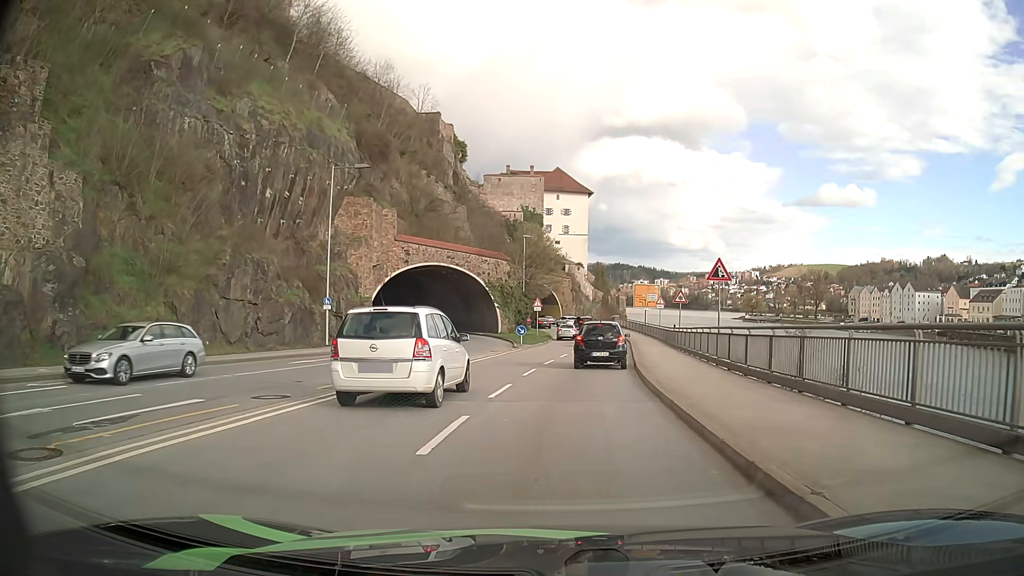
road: primary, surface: asphalt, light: Day
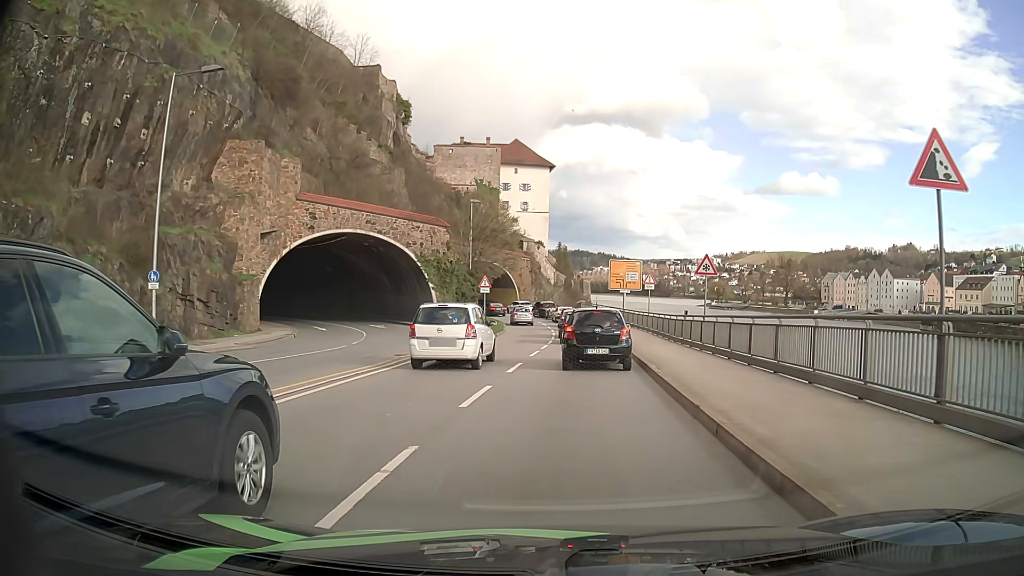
(+0.6, +14.4) m; +4°
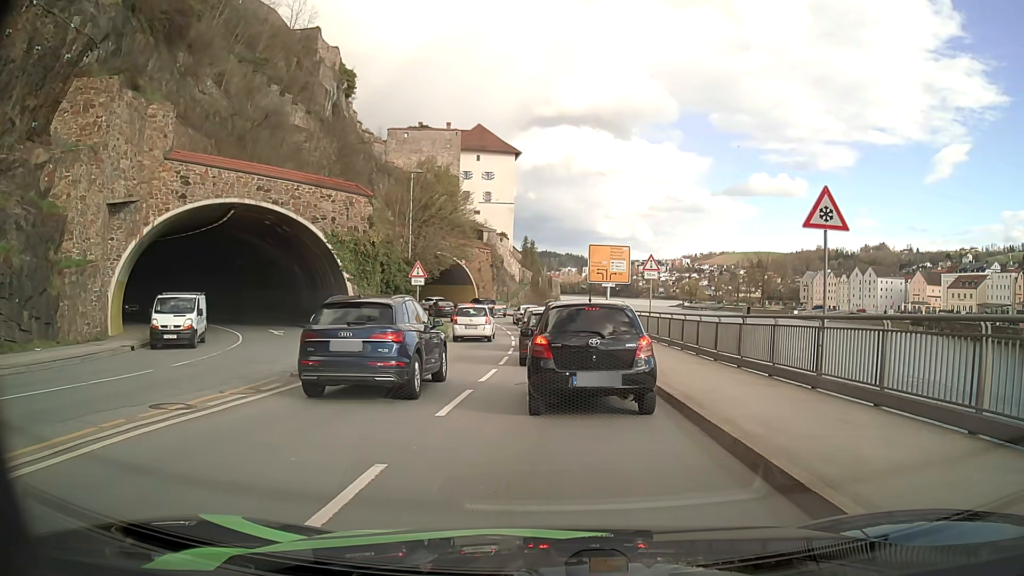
(+0.4, +12.6) m; +3°
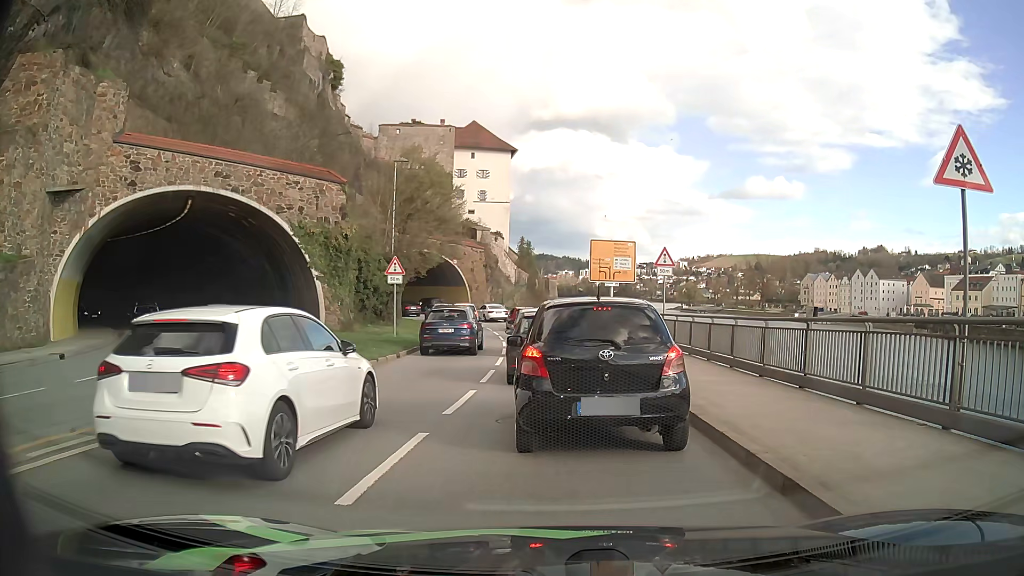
(0.0, +4.0) m; -1°
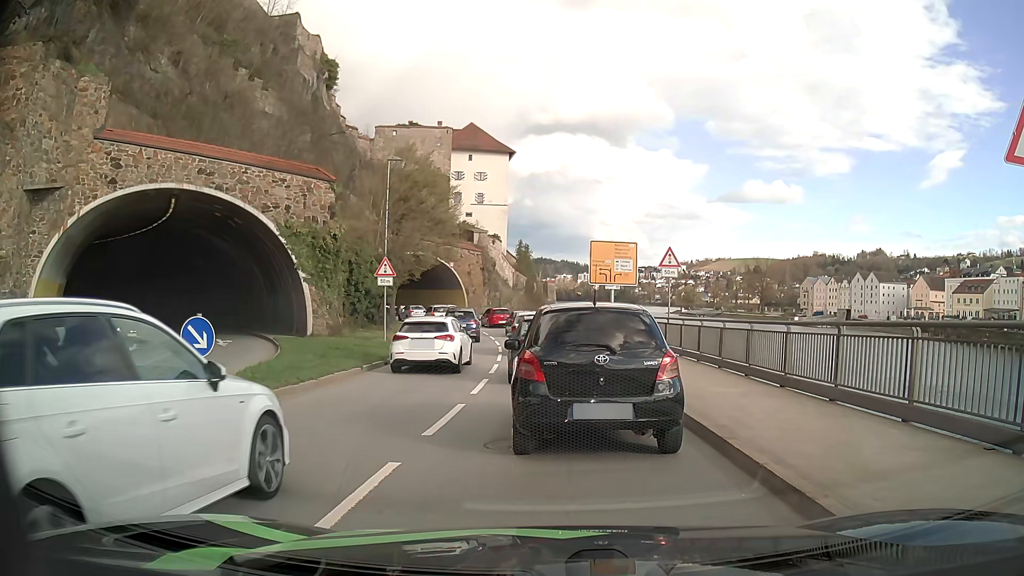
(0.0, +1.5) m; 0°
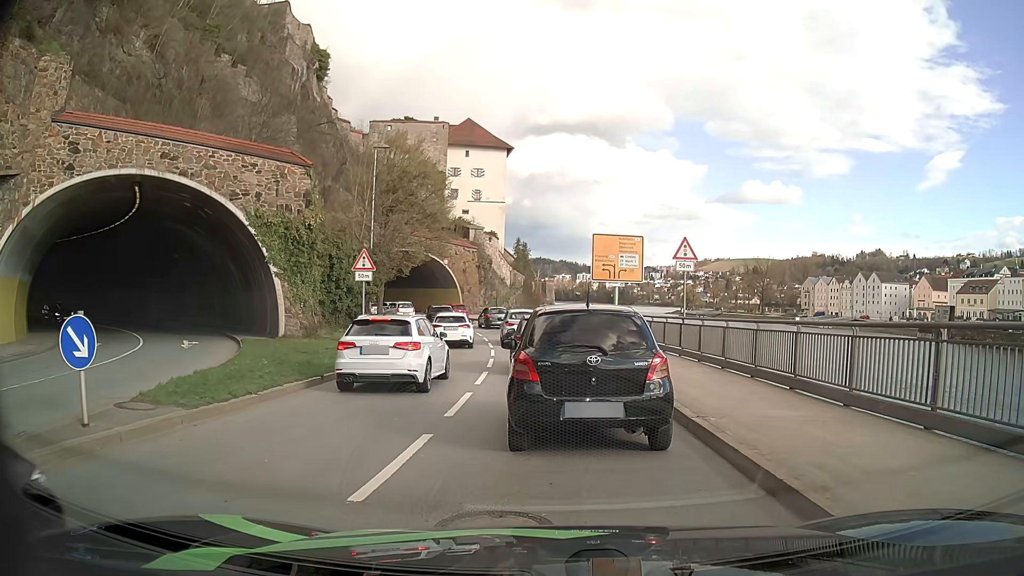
(+0.1, +3.1) m; +1°
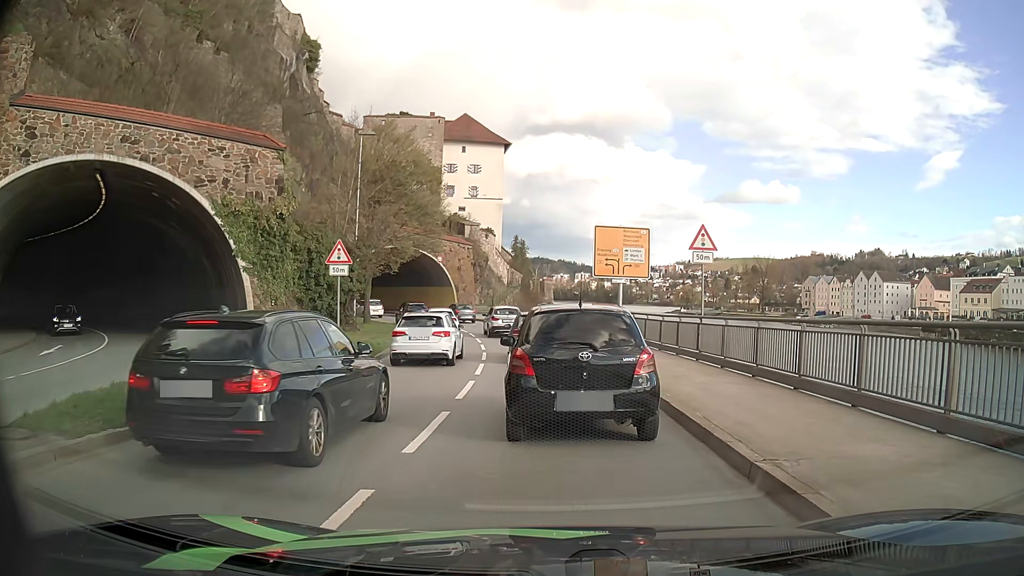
(0.0, +2.7) m; +1°
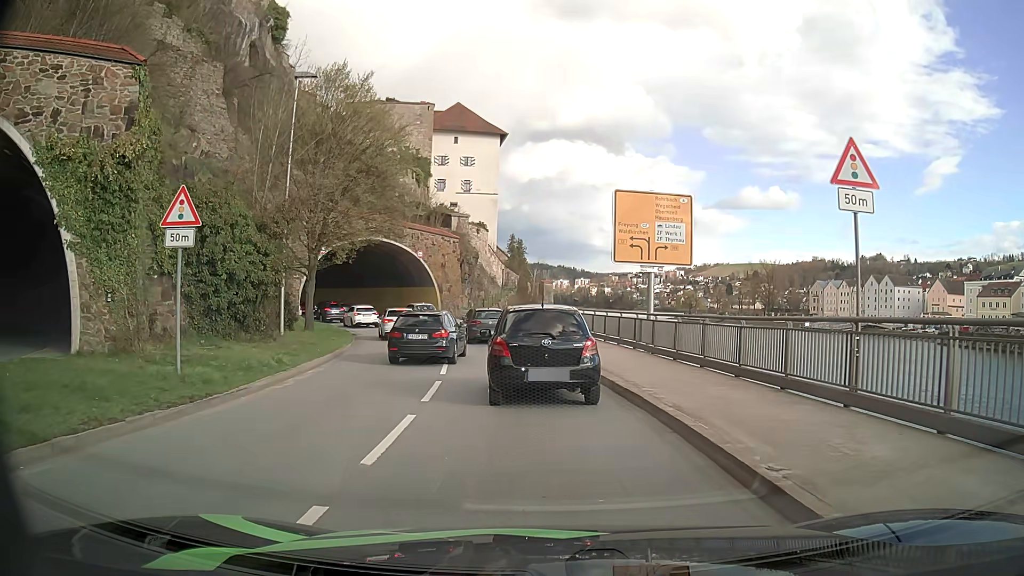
(0.0, +10.0) m; 0°
(0, +10) (-1, +20) (-3, +30) (-6, +39) (-10, +48) (-16, +56) (-22, +64) (-29, +72) (-37, +78) (-46, +82) m
